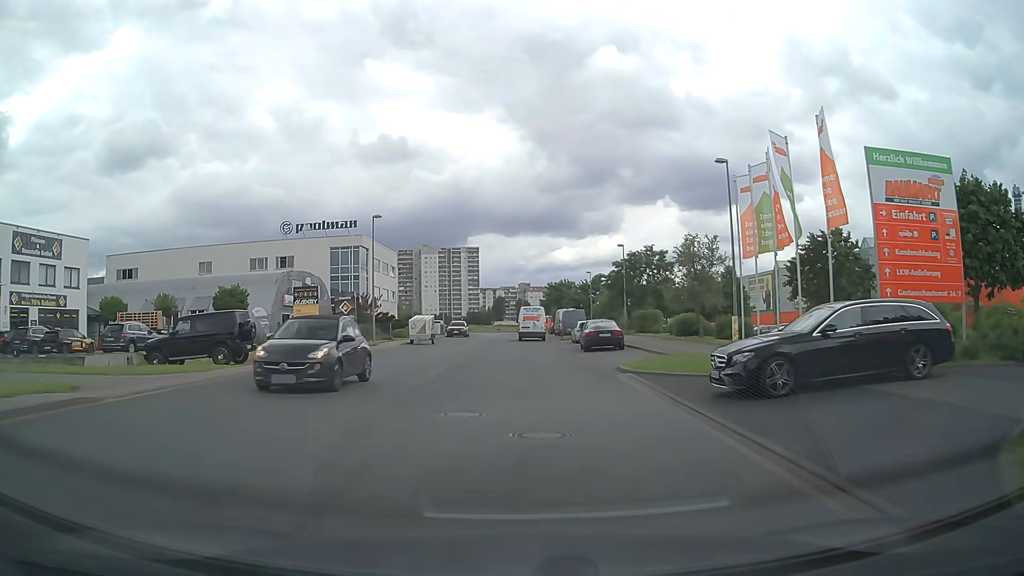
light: Day
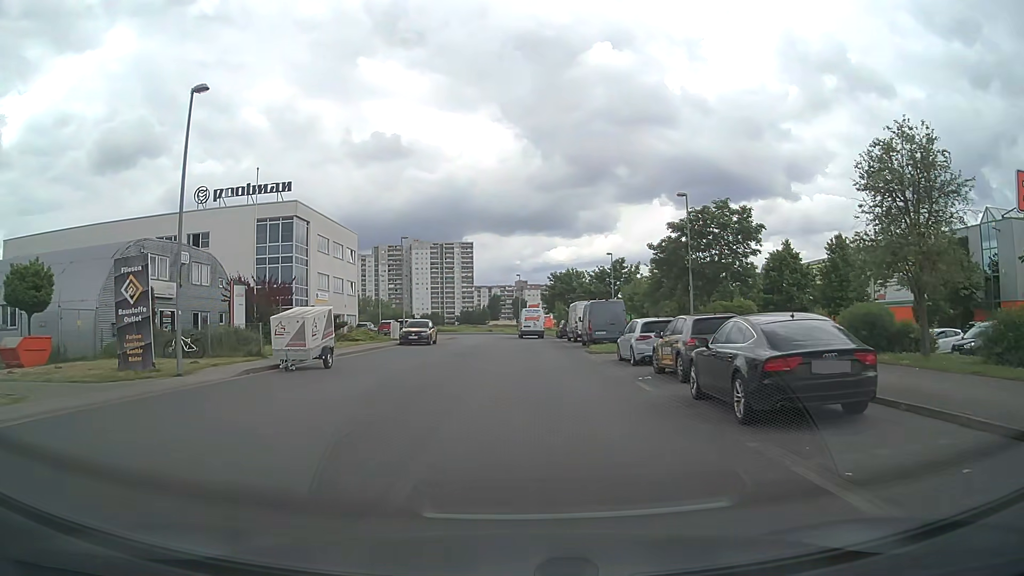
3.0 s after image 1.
(0.0, +22.6) m; 0°
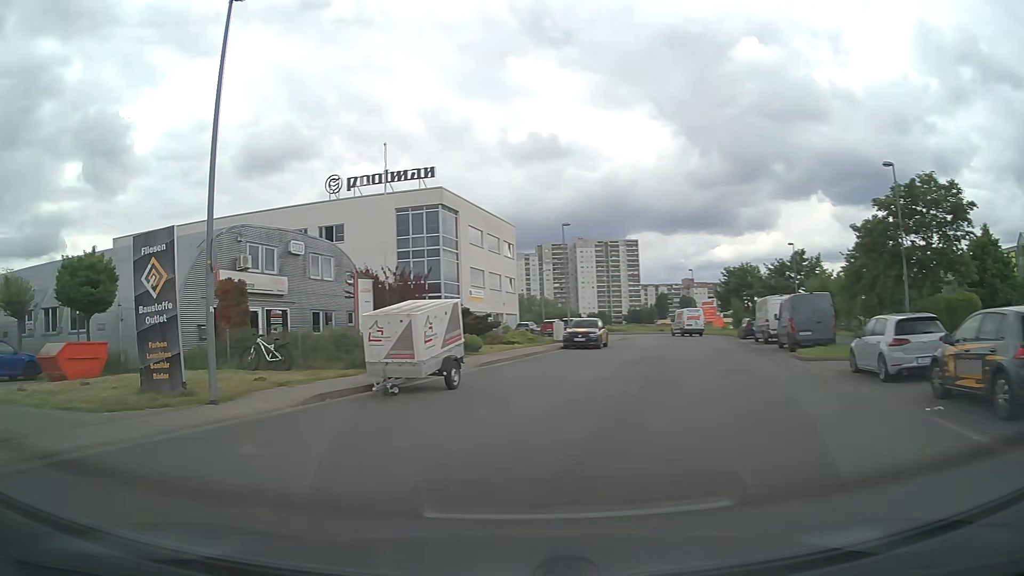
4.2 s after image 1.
(-0.5, +6.2) m; -13°
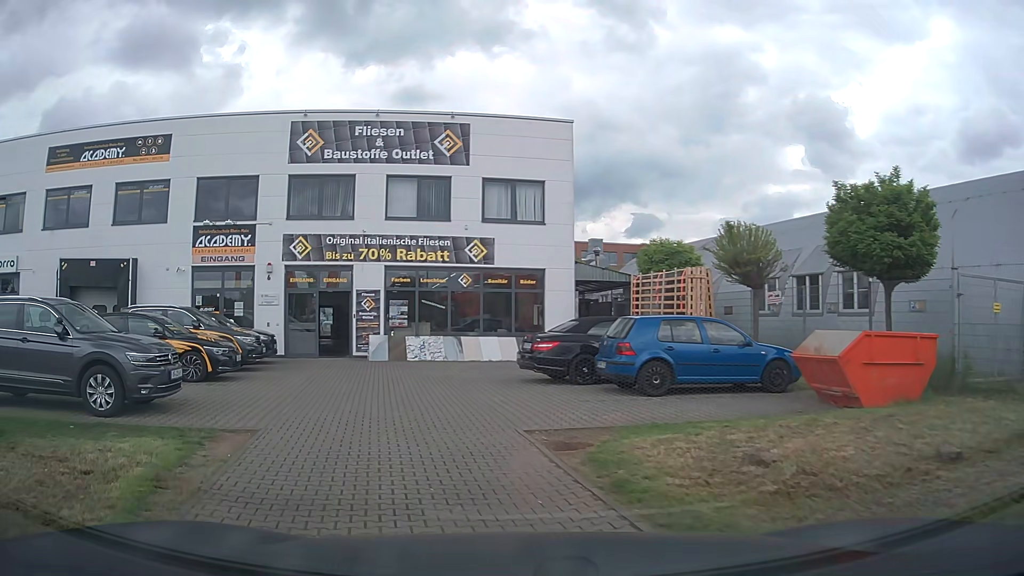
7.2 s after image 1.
(-5.9, +8.7) m; -62°
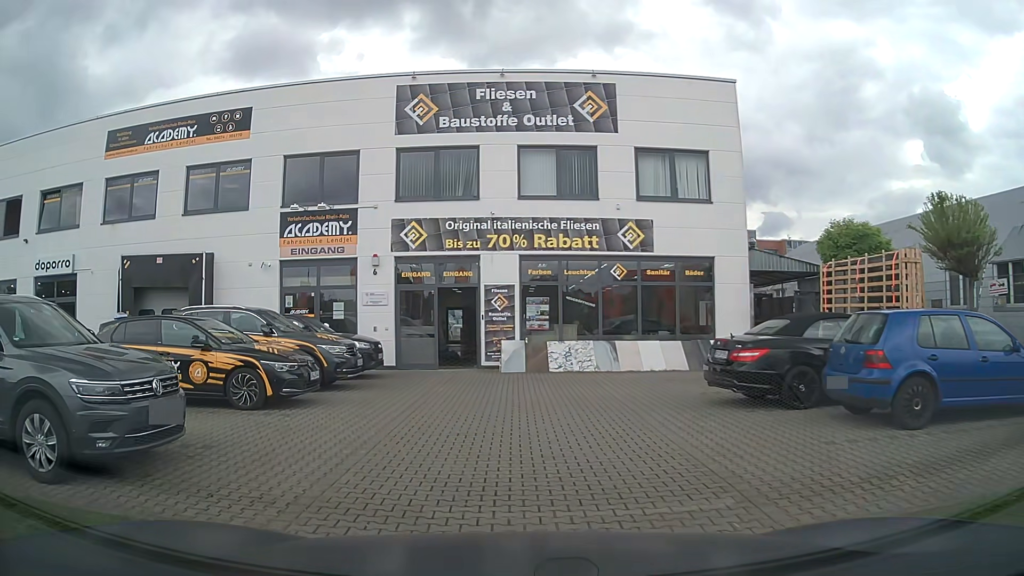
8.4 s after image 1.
(-0.6, +4.1) m; -13°
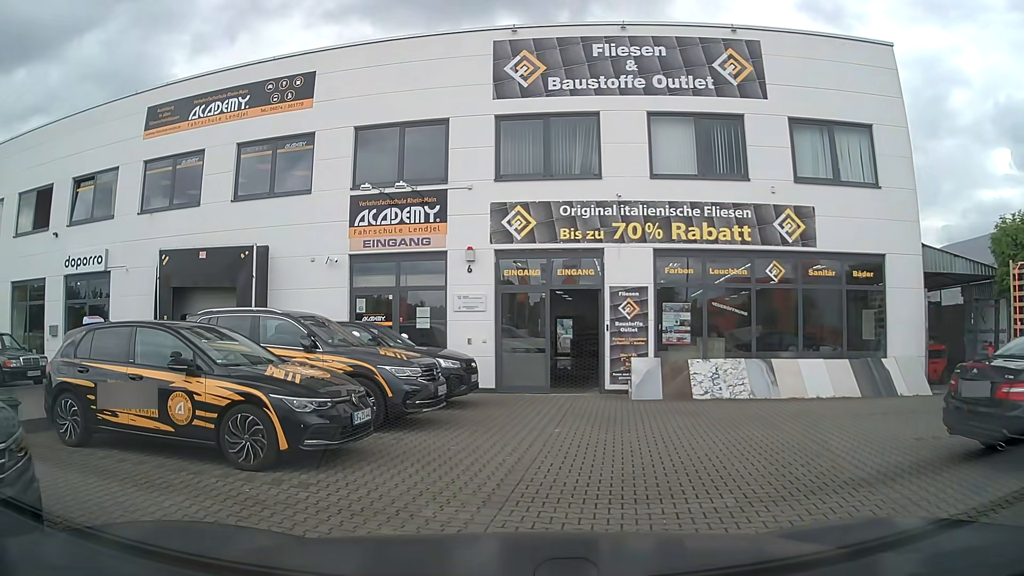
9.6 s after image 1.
(-0.4, +3.9) m; -9°
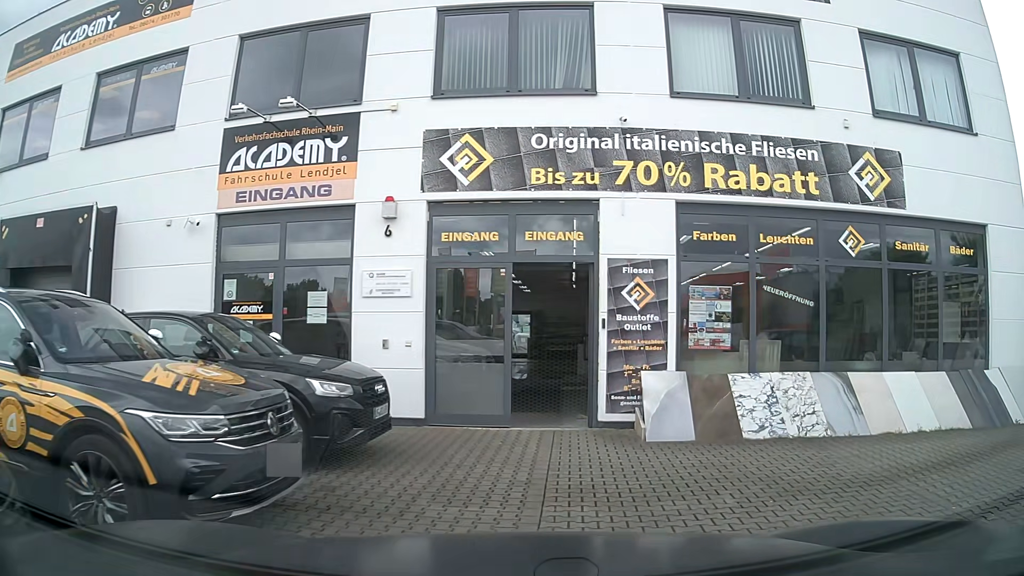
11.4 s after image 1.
(-0.2, +5.2) m; +3°
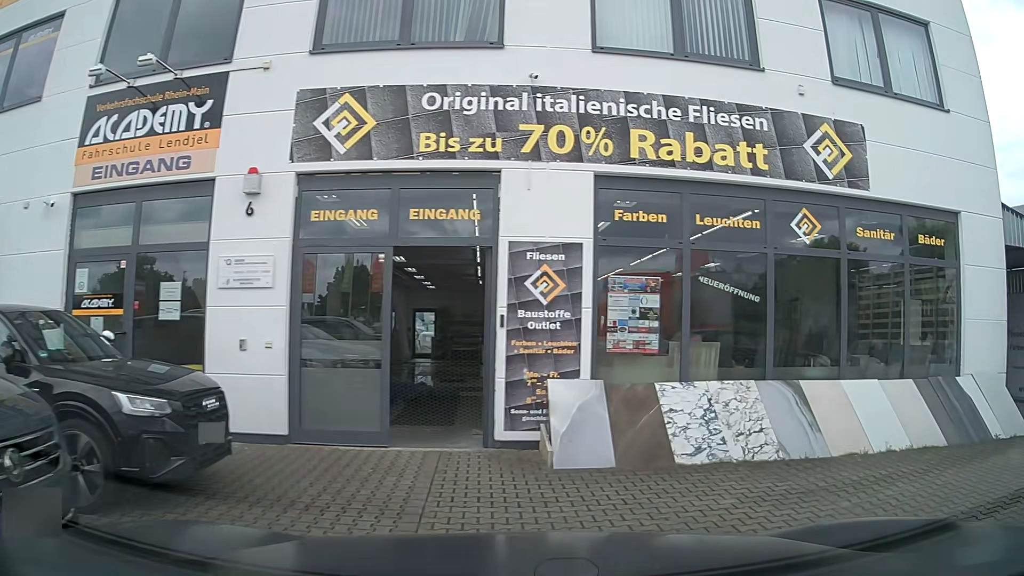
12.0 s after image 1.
(+0.1, +1.6) m; +7°
